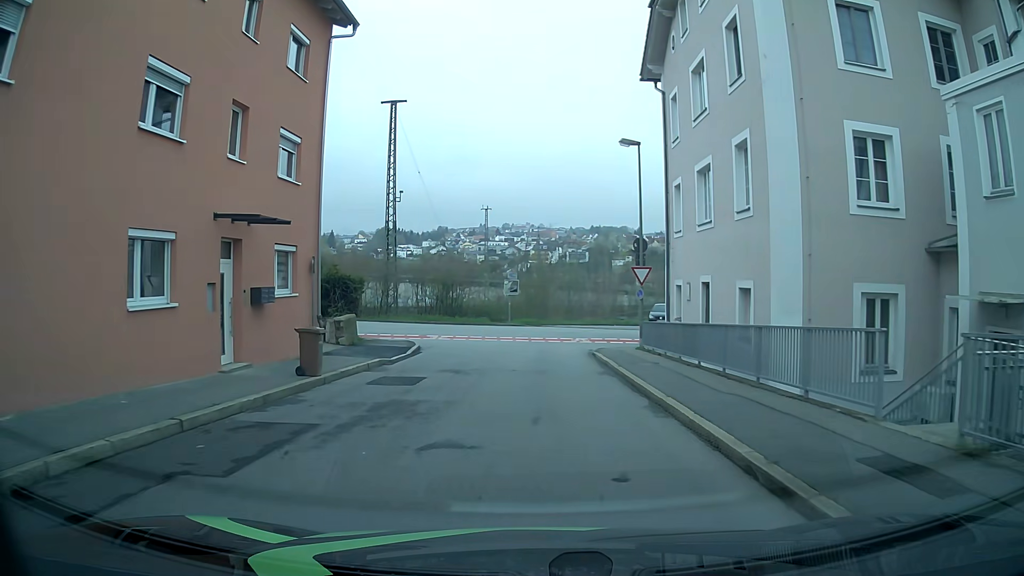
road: residential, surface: asphalt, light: Day
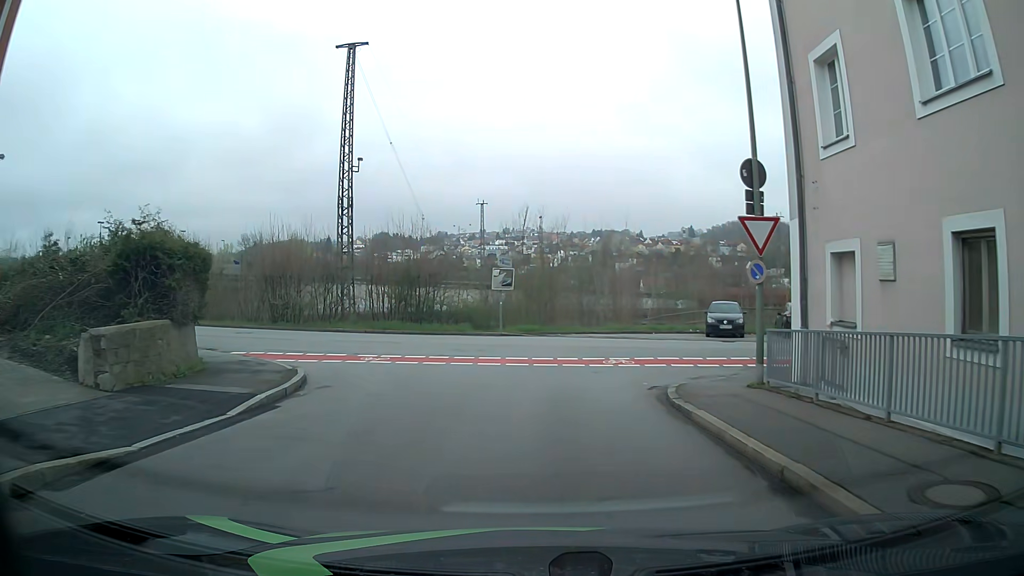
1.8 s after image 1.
(-0.1, +13.3) m; -2°
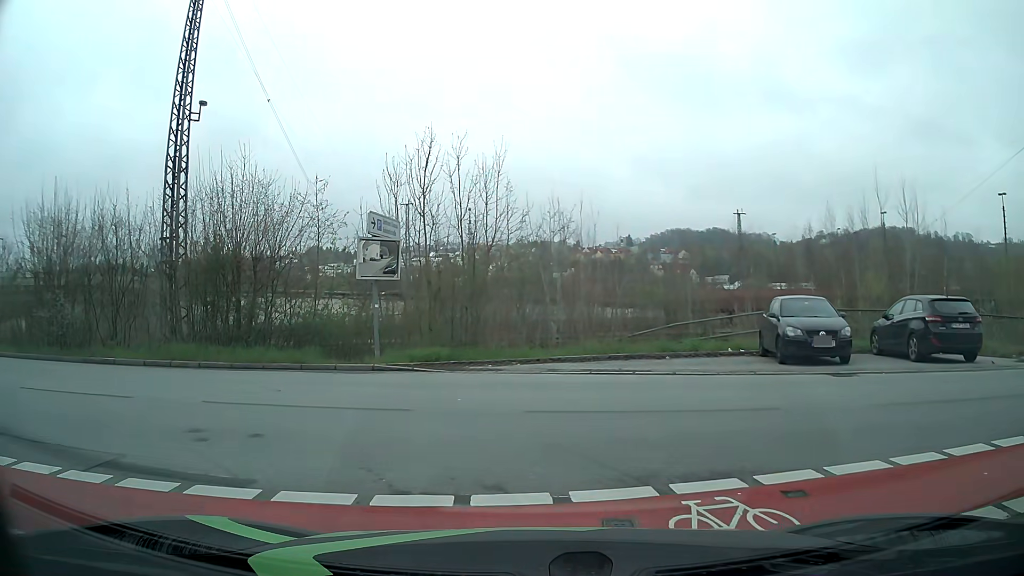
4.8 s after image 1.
(+0.7, +13.4) m; +7°
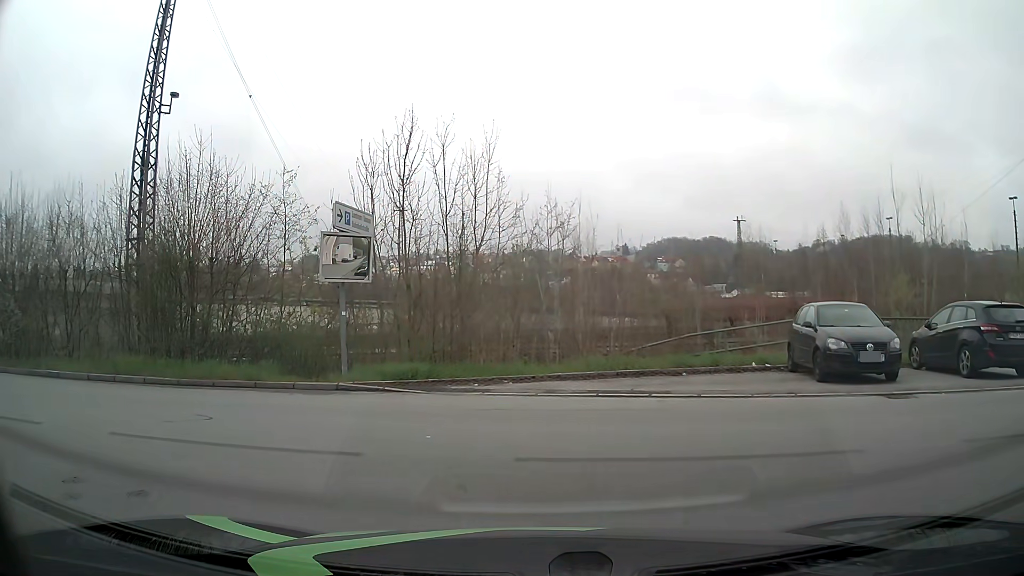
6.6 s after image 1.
(0.0, +2.2) m; -1°
